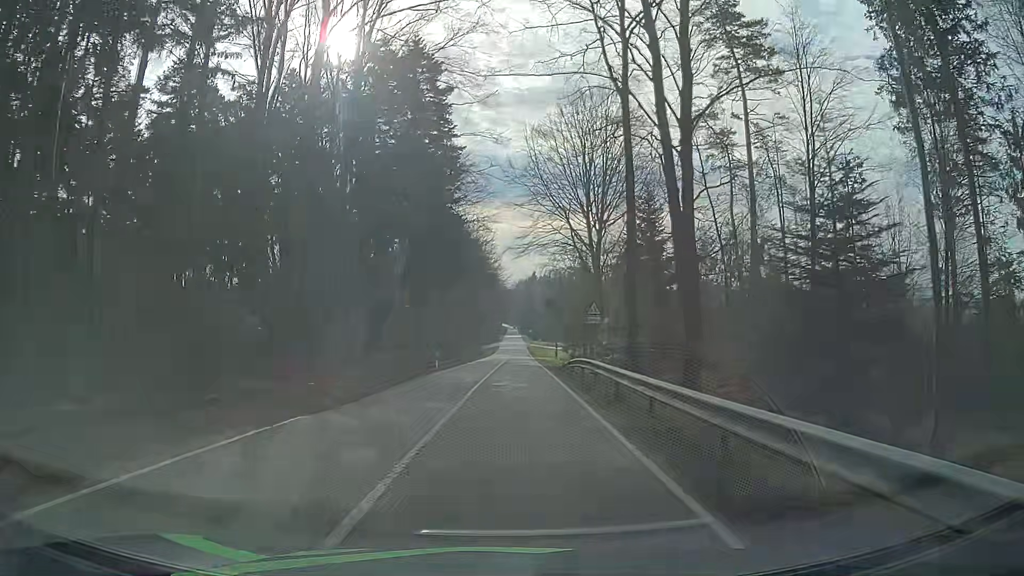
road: secondary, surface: asphalt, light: Day
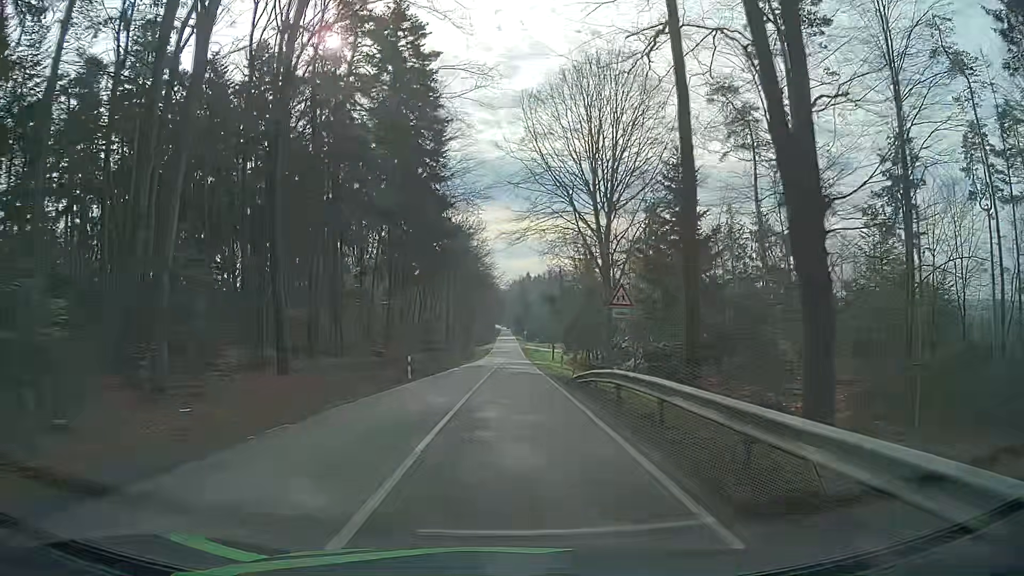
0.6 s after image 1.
(+0.1, +8.8) m; +1°
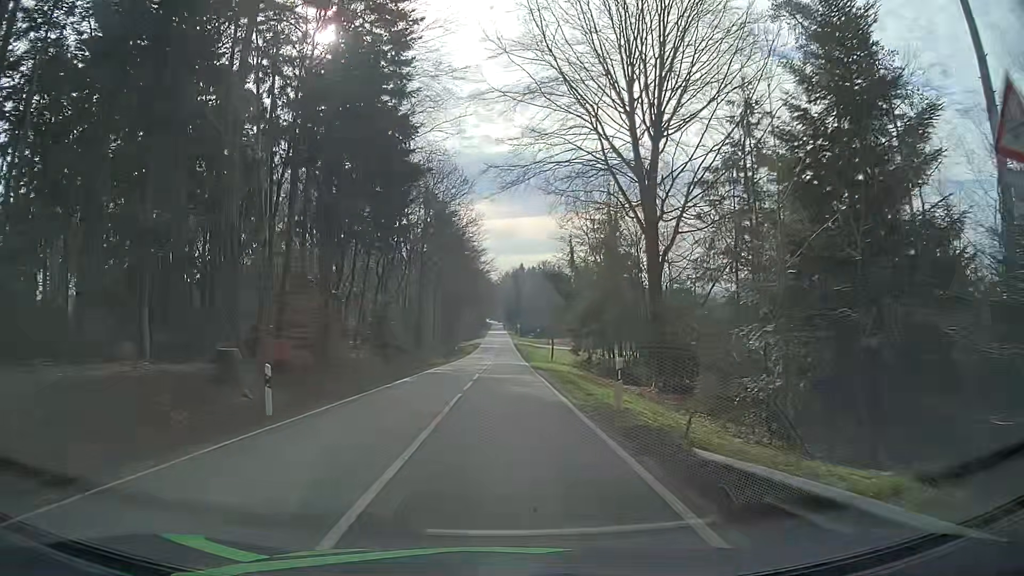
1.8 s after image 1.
(+0.1, +18.0) m; +1°
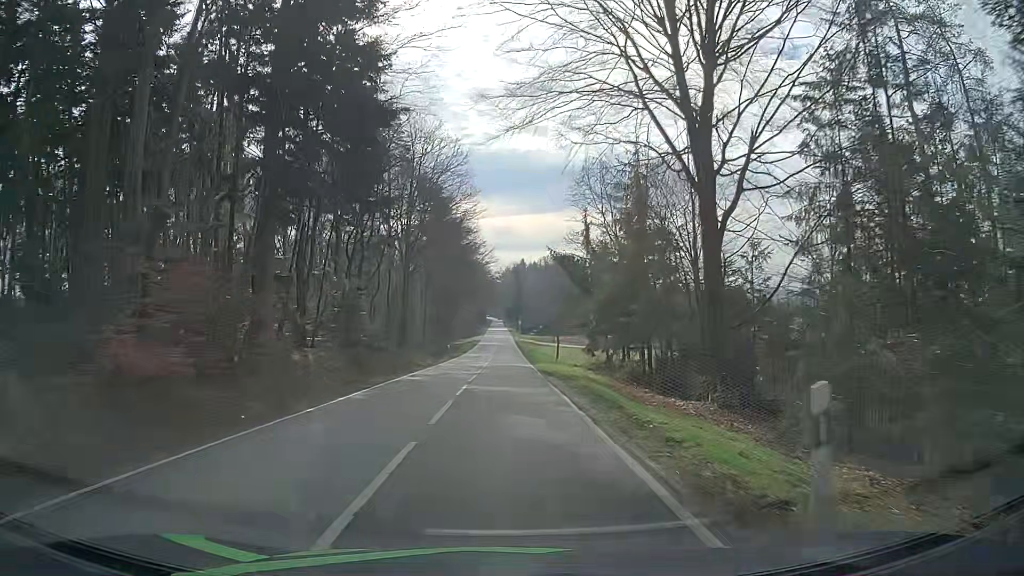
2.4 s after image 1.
(0.0, +9.1) m; 0°
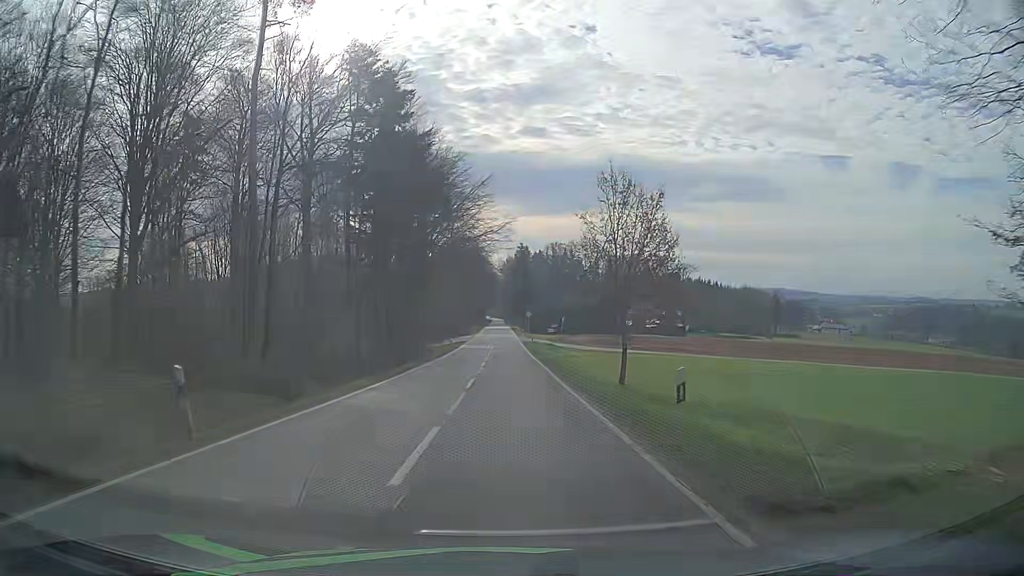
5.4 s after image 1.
(-0.5, +46.5) m; 0°
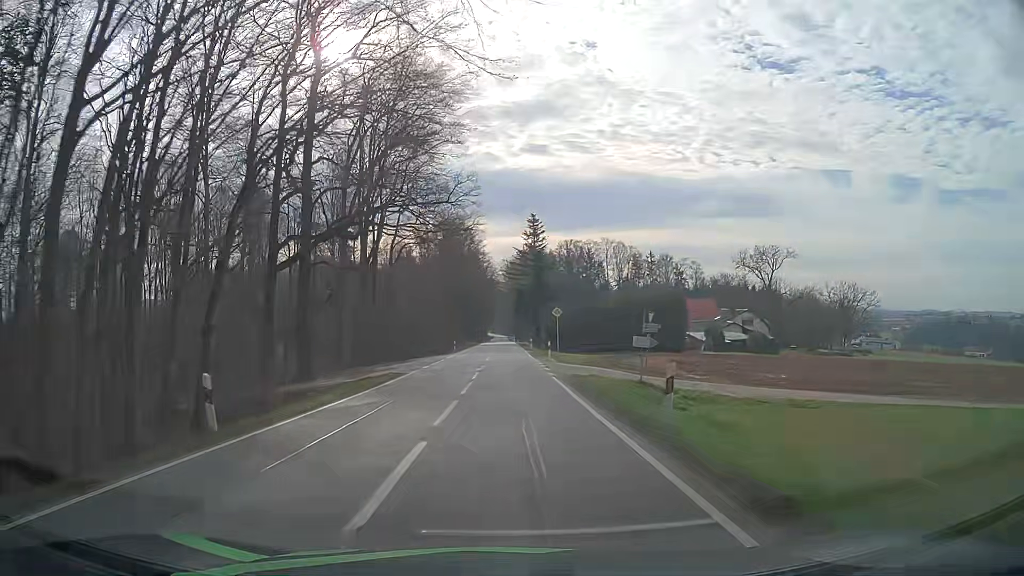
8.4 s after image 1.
(-0.1, +49.1) m; 0°
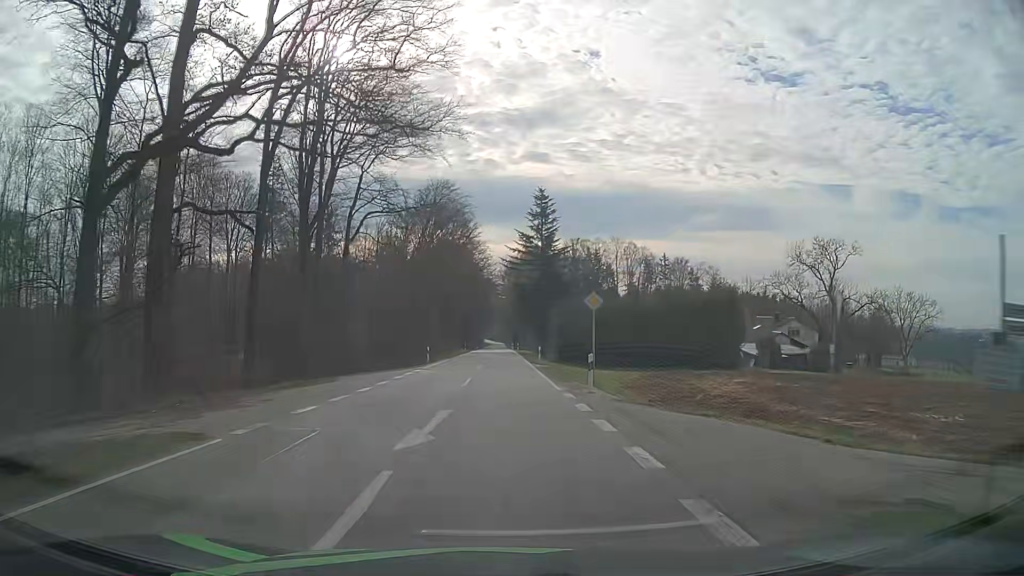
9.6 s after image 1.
(-0.1, +20.0) m; 0°
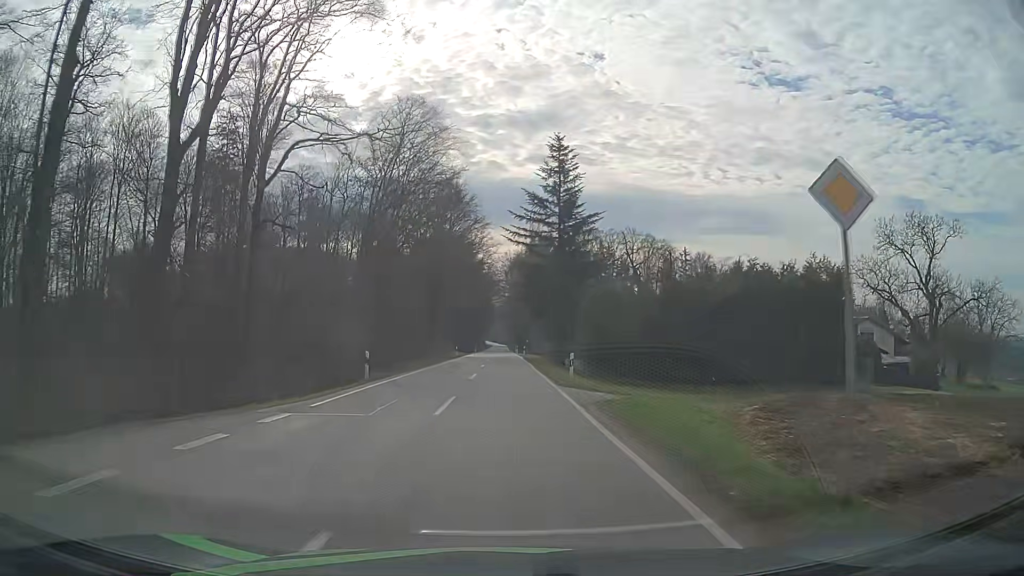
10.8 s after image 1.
(0.0, +20.1) m; 0°
(0, +10) (0, +20) (0, +30) (0, +40) (0, +50) (0, +60) (0, +70) (0, +80) (0, +90) (0, +100) m
